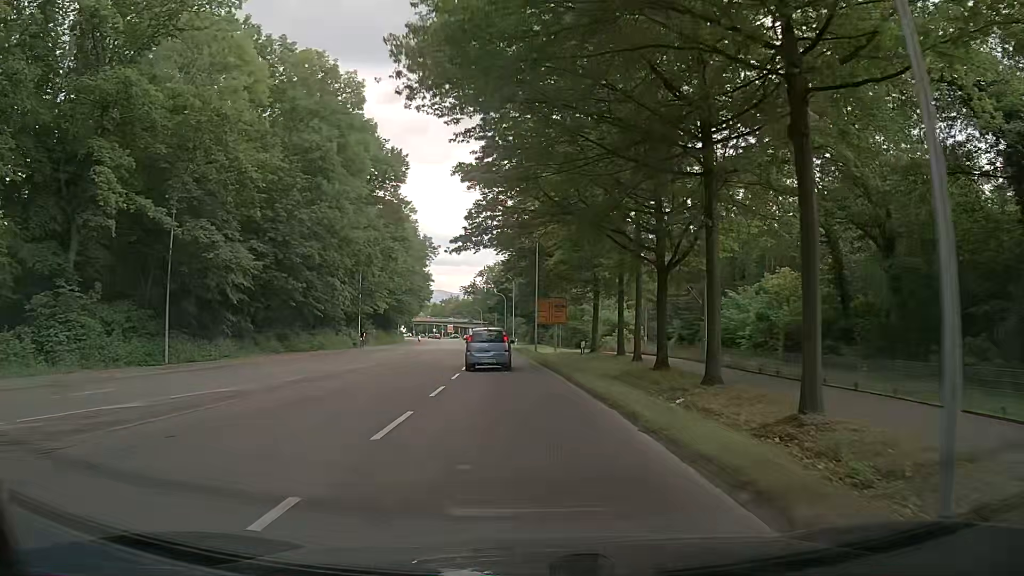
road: secondary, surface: asphalt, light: Day
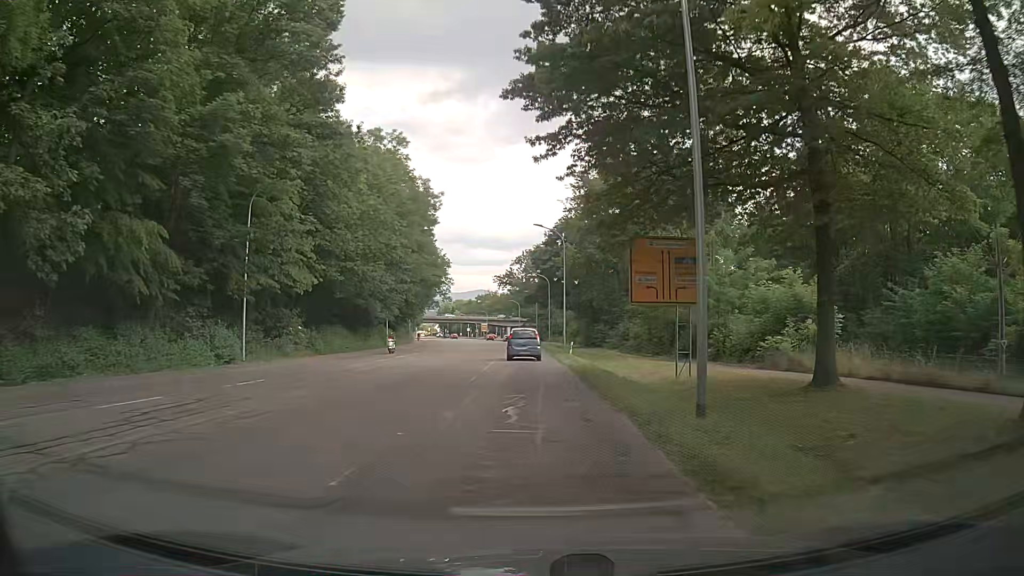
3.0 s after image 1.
(-1.6, +37.6) m; -3°
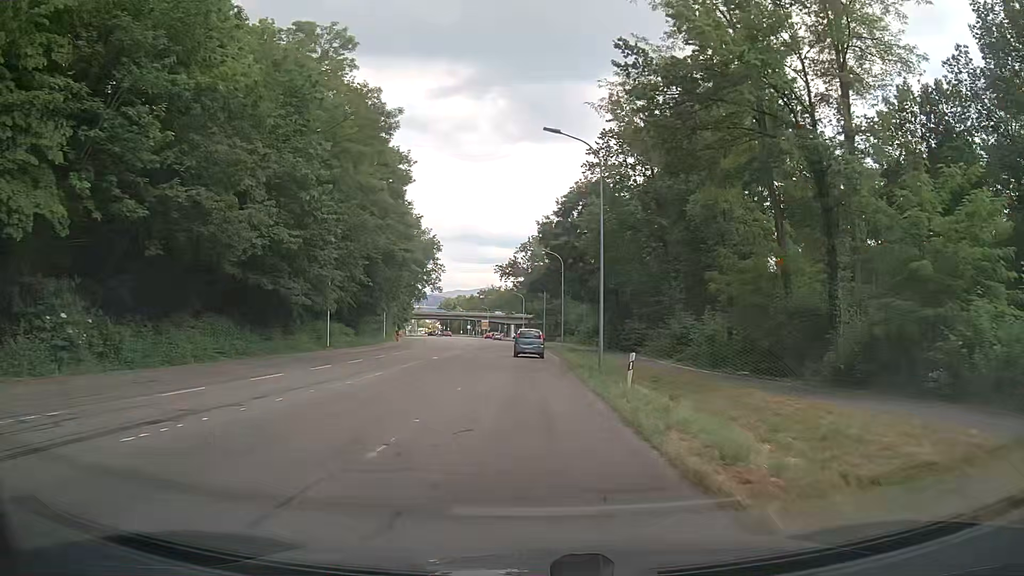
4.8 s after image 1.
(-0.1, +23.1) m; -1°
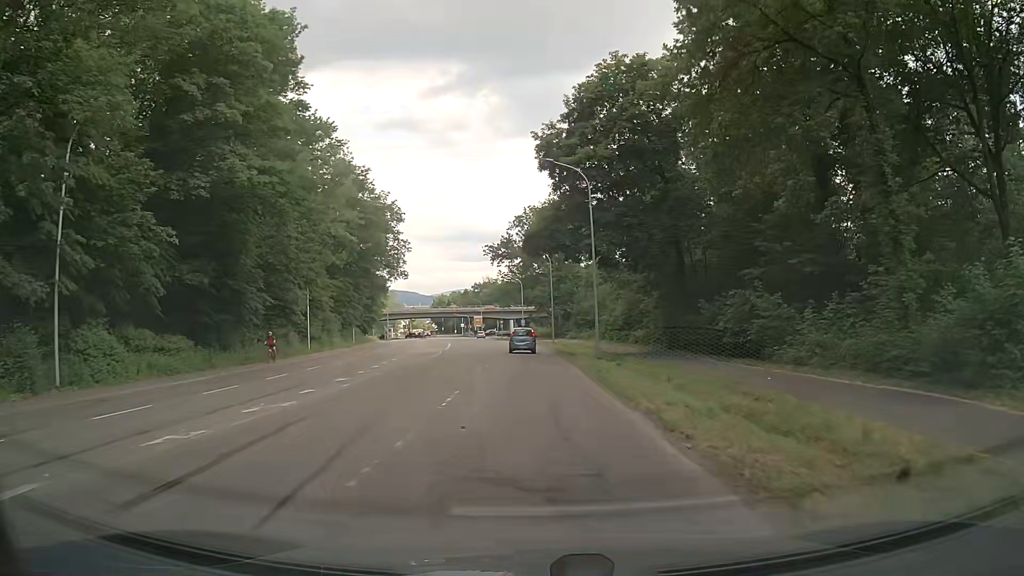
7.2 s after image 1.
(0.0, +31.5) m; 0°
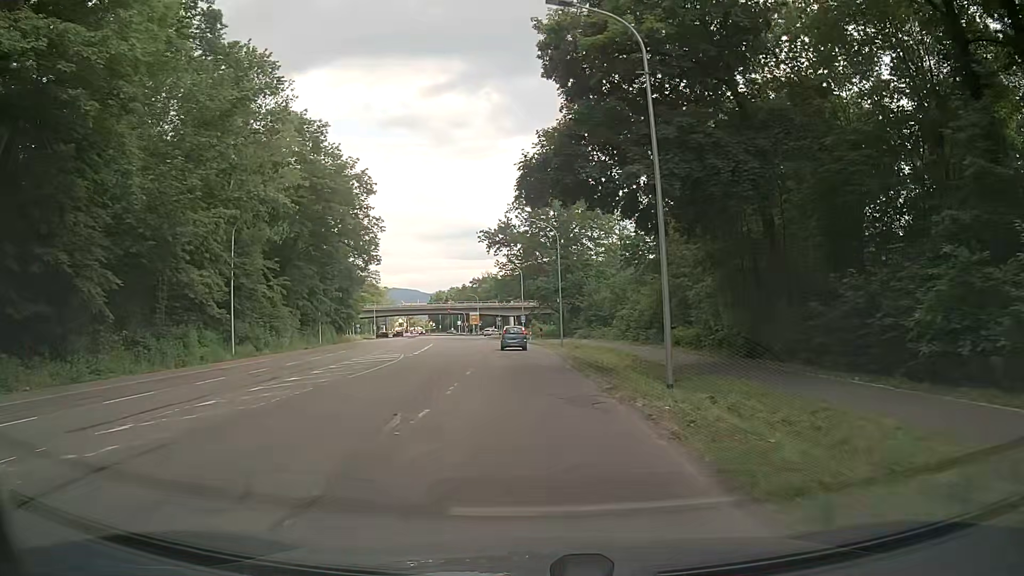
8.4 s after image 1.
(-0.2, +15.7) m; 0°
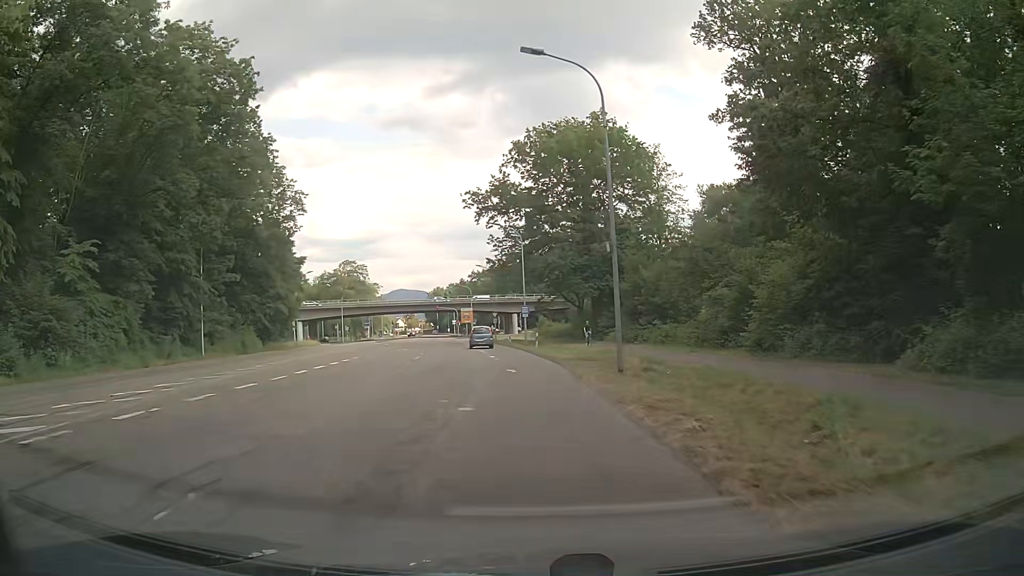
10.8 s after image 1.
(-0.3, +30.4) m; -1°
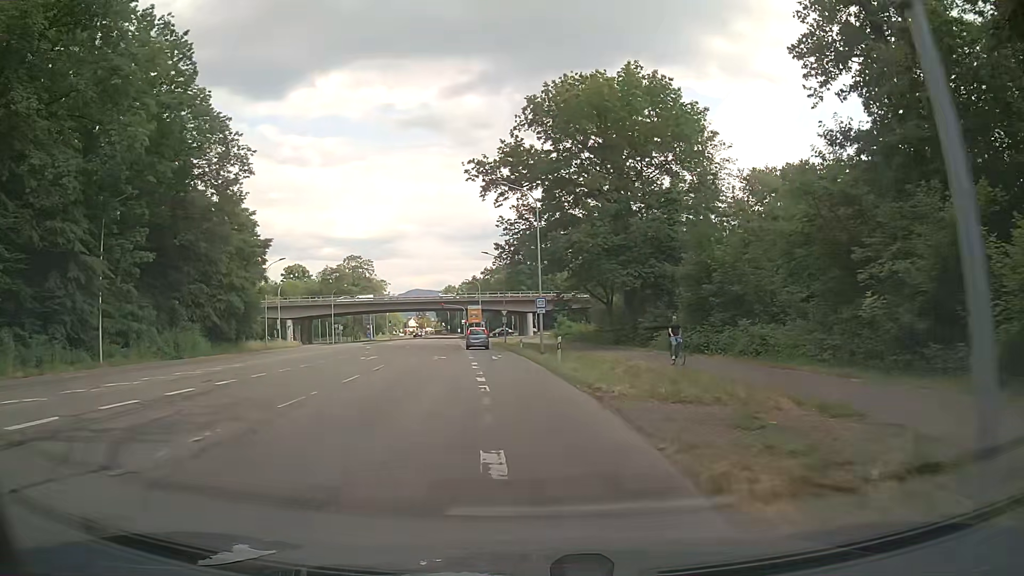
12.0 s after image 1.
(0.0, +14.8) m; -1°
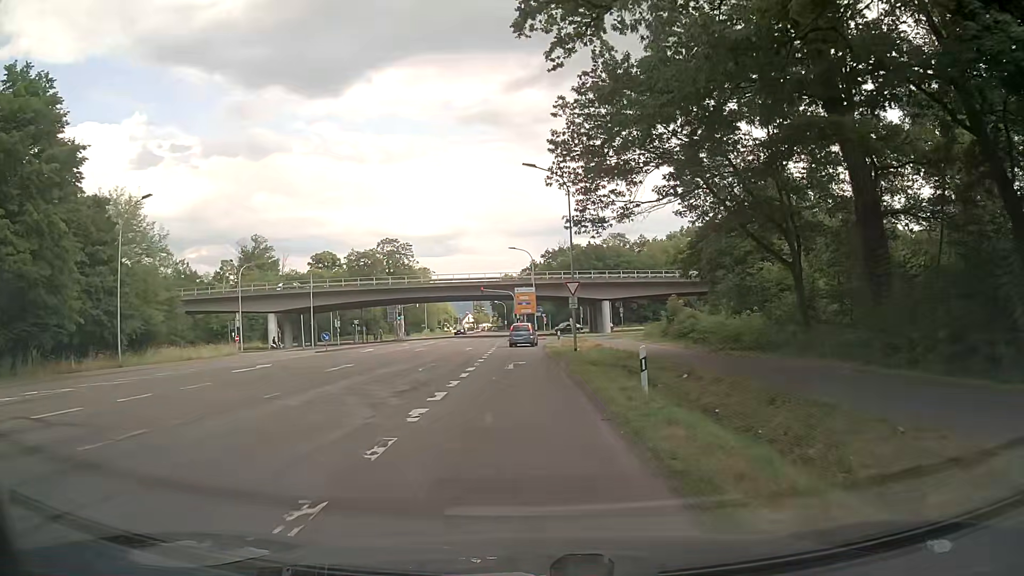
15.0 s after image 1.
(-1.9, +35.6) m; -6°
